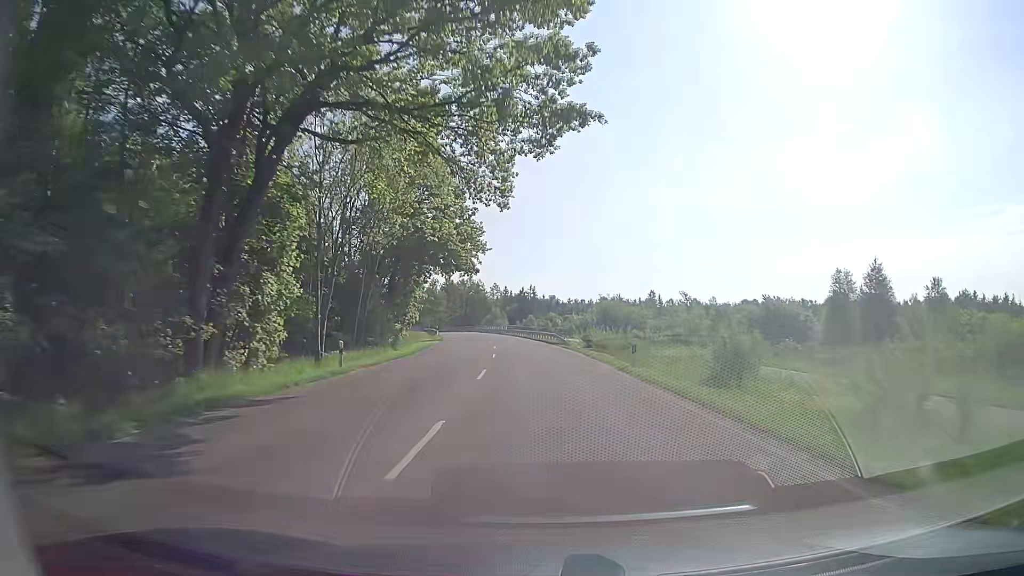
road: tertiary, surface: asphalt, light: Day
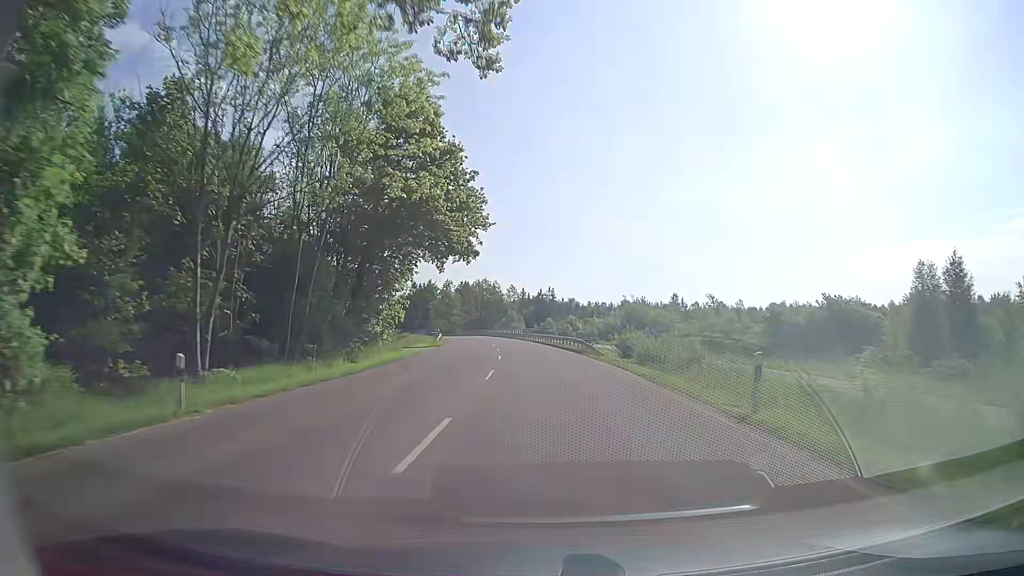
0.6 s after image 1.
(-0.1, +11.8) m; -1°
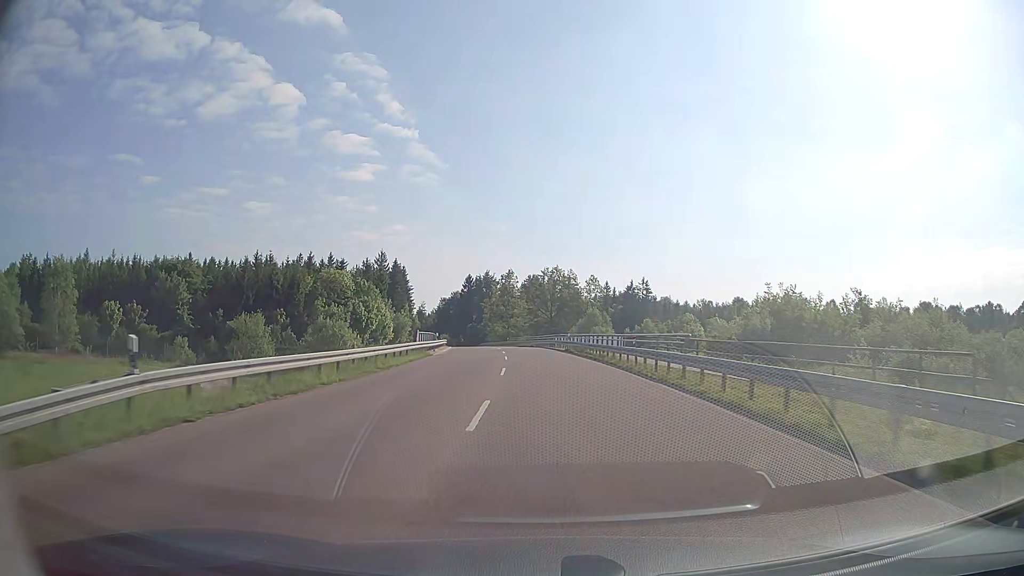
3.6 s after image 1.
(-3.3, +57.0) m; -7°
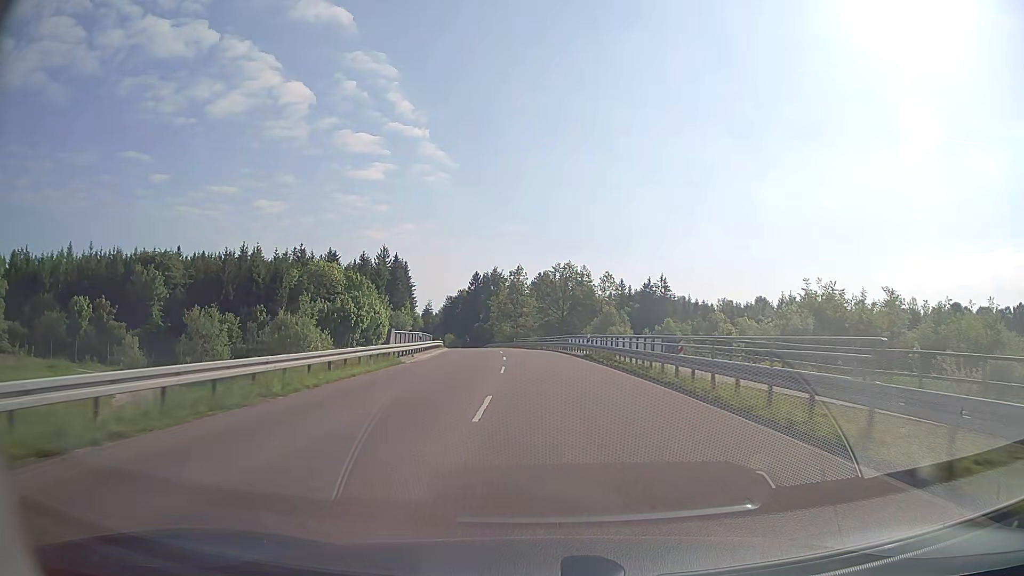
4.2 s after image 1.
(-0.1, +11.1) m; -1°
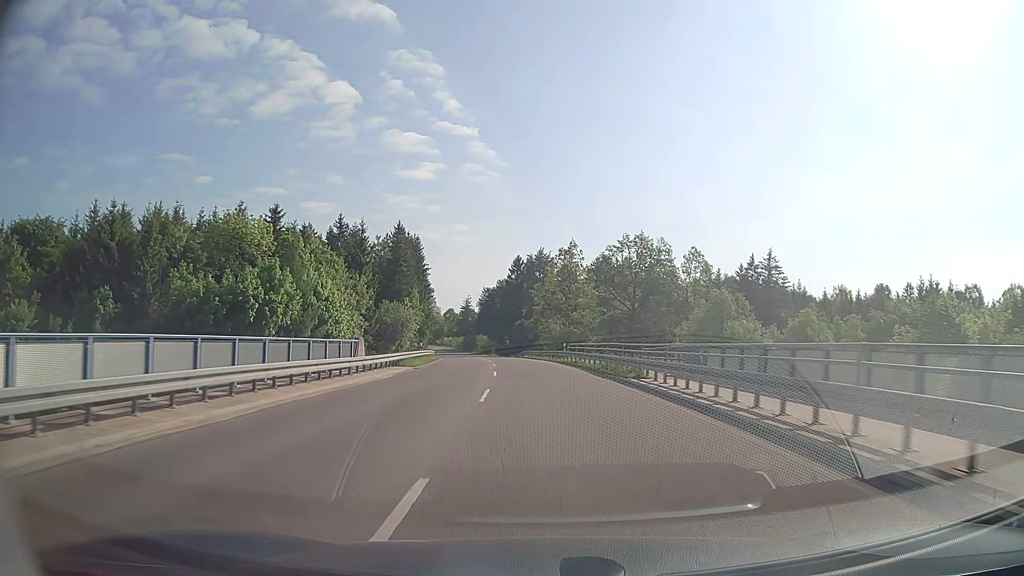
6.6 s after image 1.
(-1.4, +43.8) m; -4°
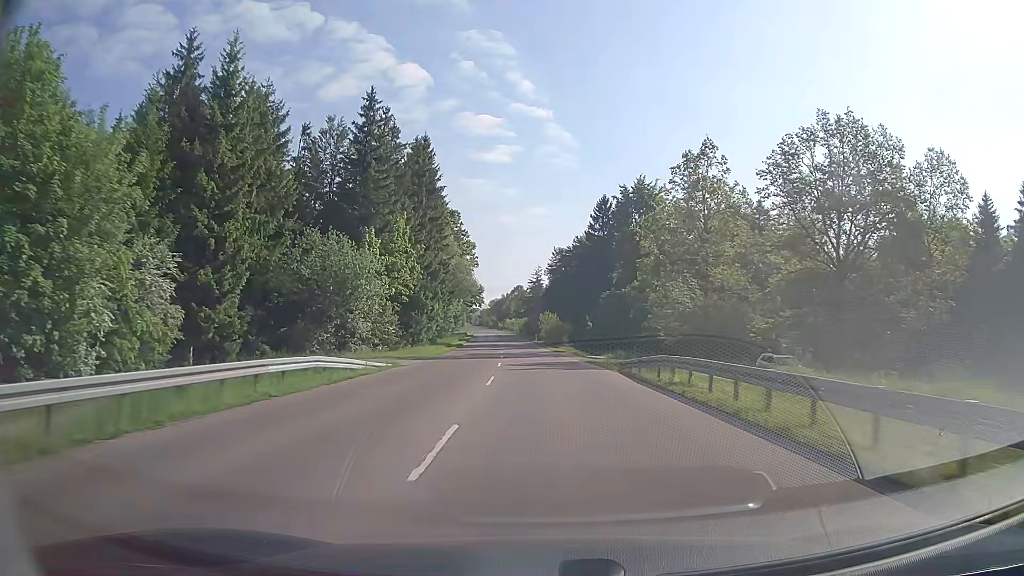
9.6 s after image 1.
(-3.3, +56.4) m; -7°
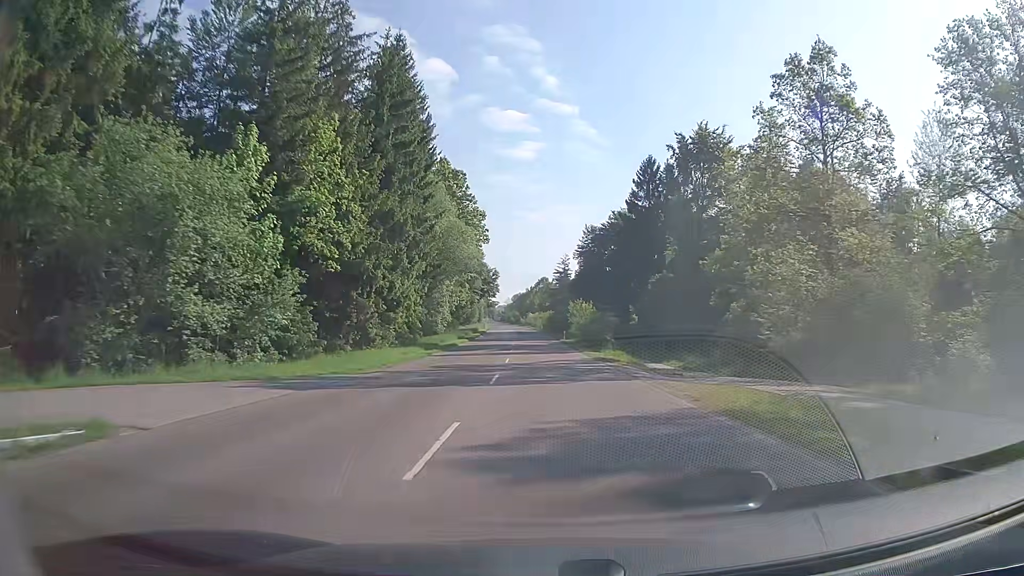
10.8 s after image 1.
(-0.5, +24.2) m; -2°
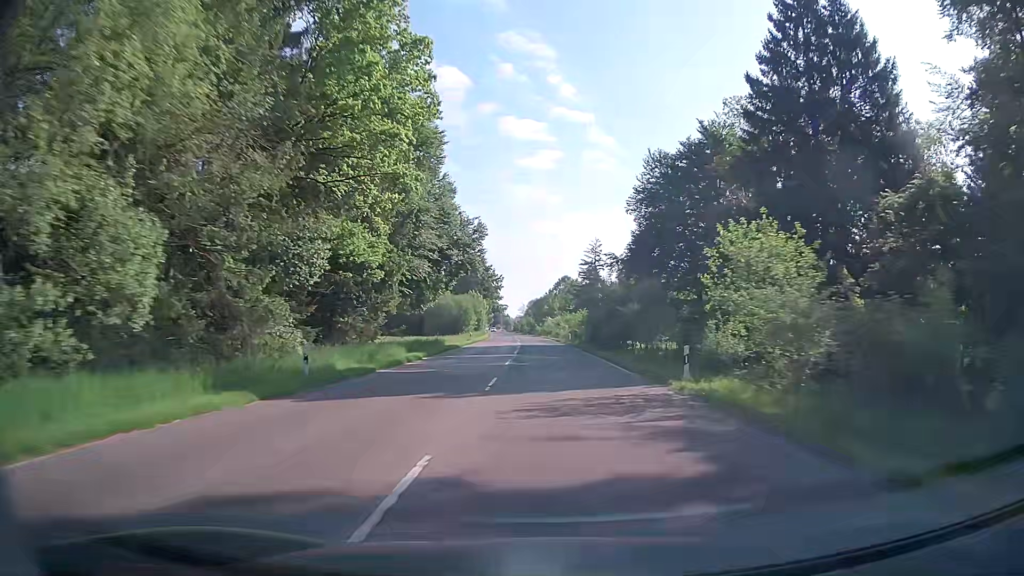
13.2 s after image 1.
(-1.1, +51.0) m; -2°
(0, +10) (0, +20) (0, +30) (0, +40) (0, +50) (0, +60) (0, +70) (-1, +80) (-1, +90) (-1, +100) m
